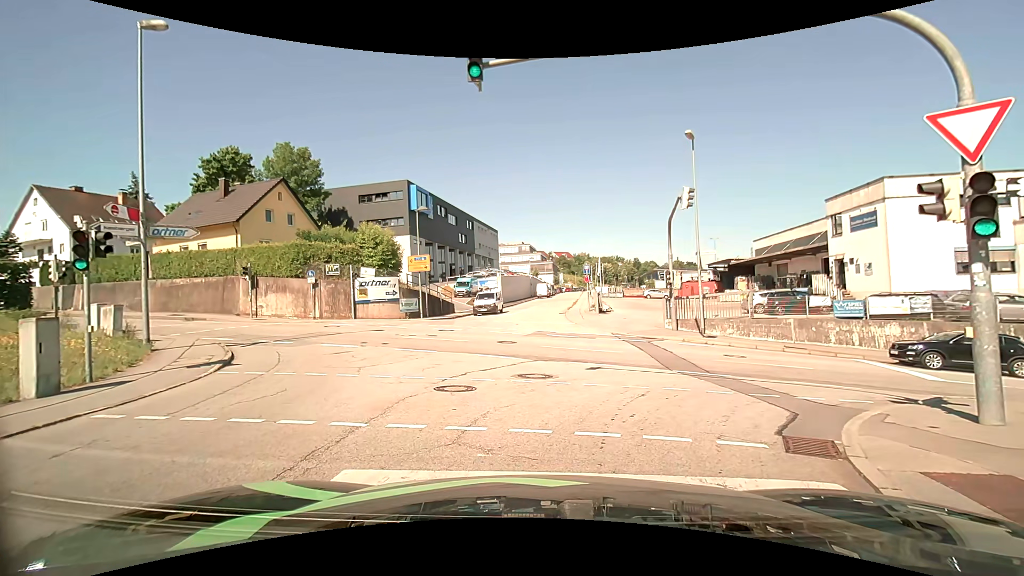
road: residential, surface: asphalt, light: Day
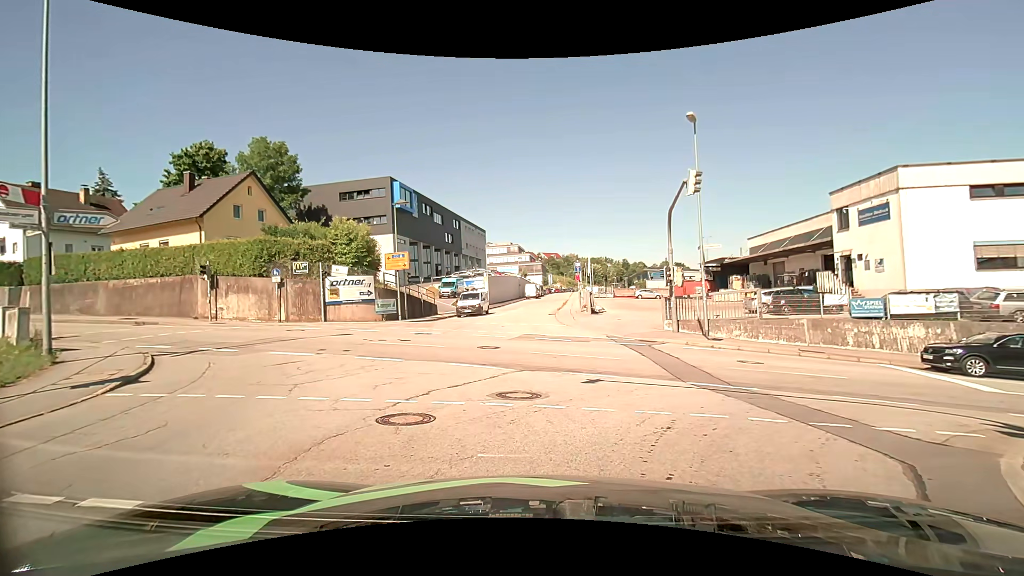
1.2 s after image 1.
(0.0, +2.7) m; -1°
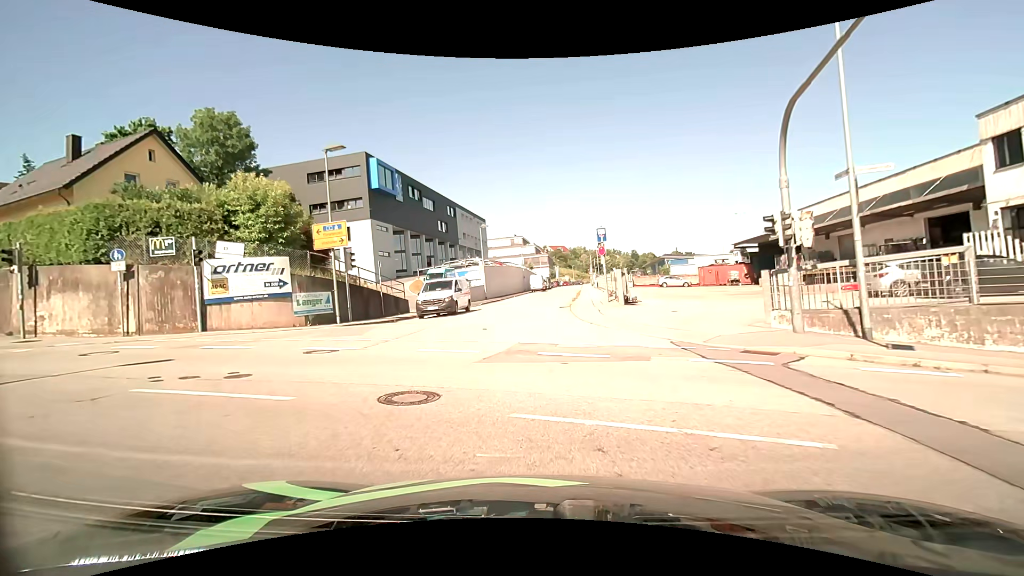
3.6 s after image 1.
(+0.3, +11.2) m; 0°
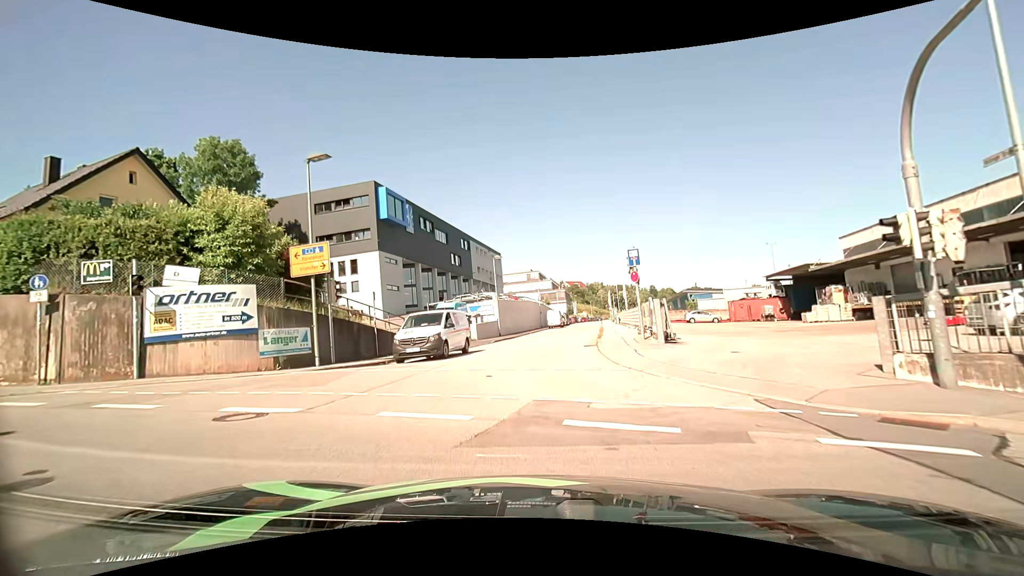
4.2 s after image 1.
(0.0, +3.9) m; 0°
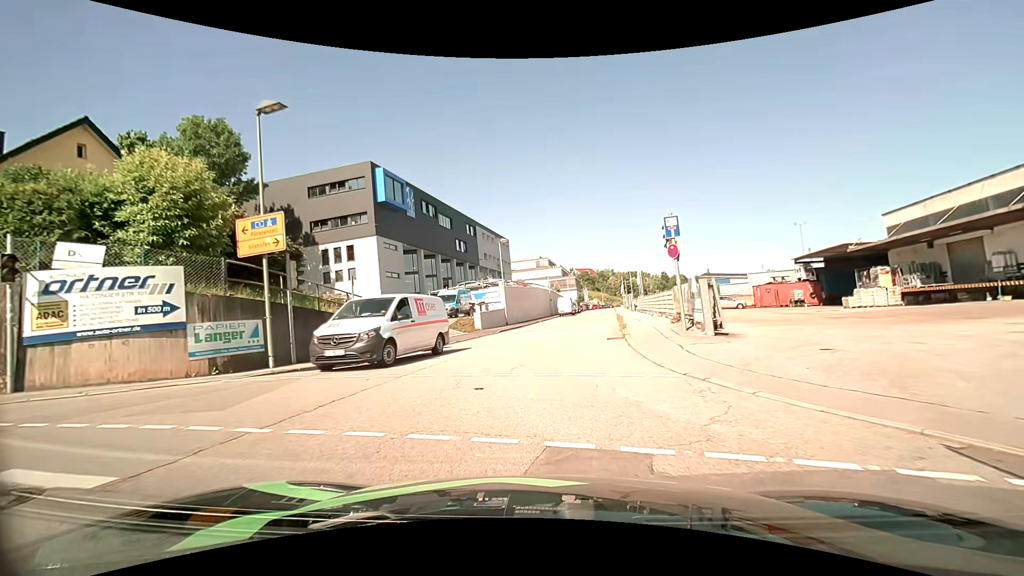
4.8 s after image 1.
(-0.1, +3.9) m; -3°
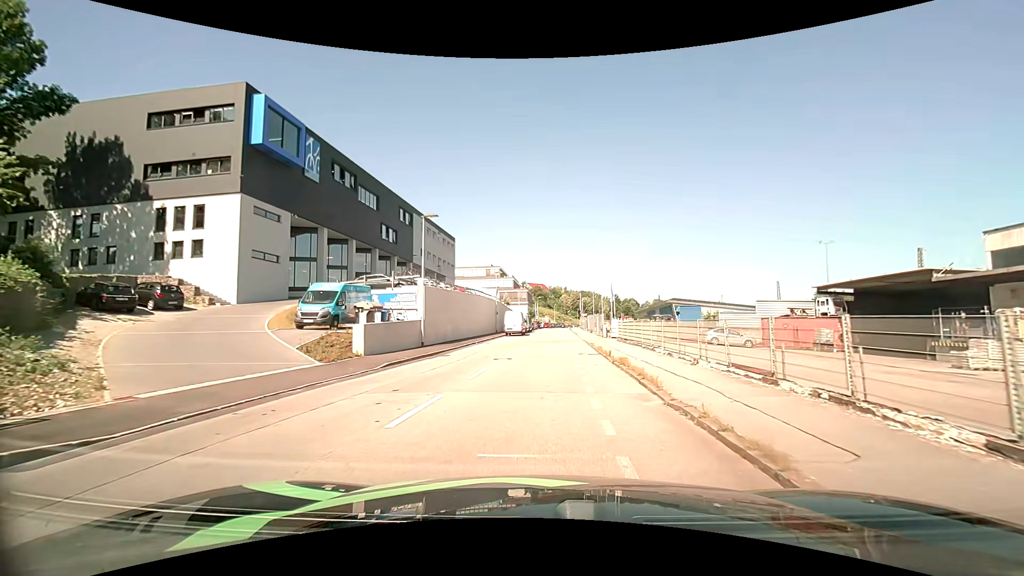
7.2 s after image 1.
(+0.8, +16.6) m; +7°
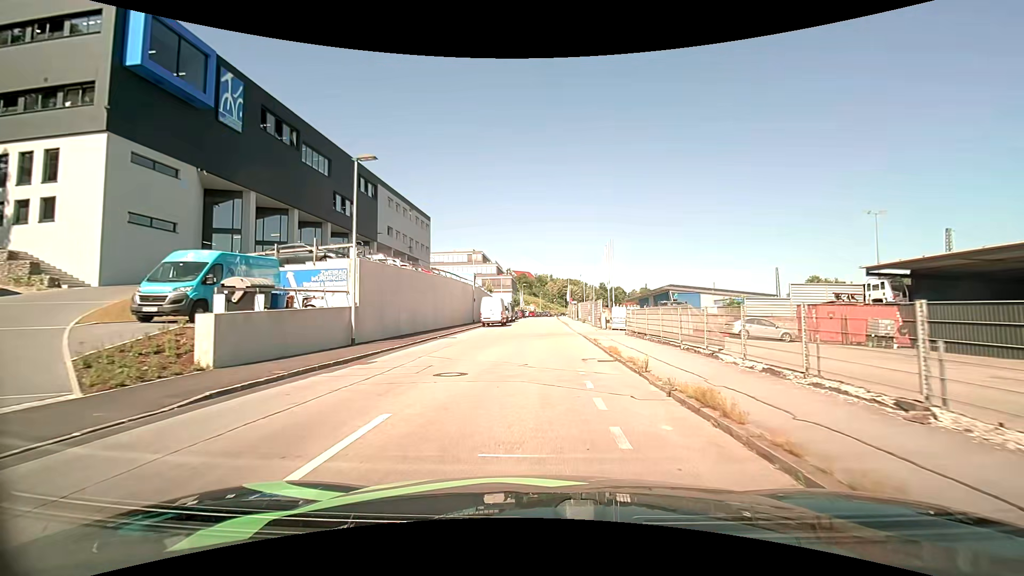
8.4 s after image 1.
(+0.2, +9.2) m; +2°
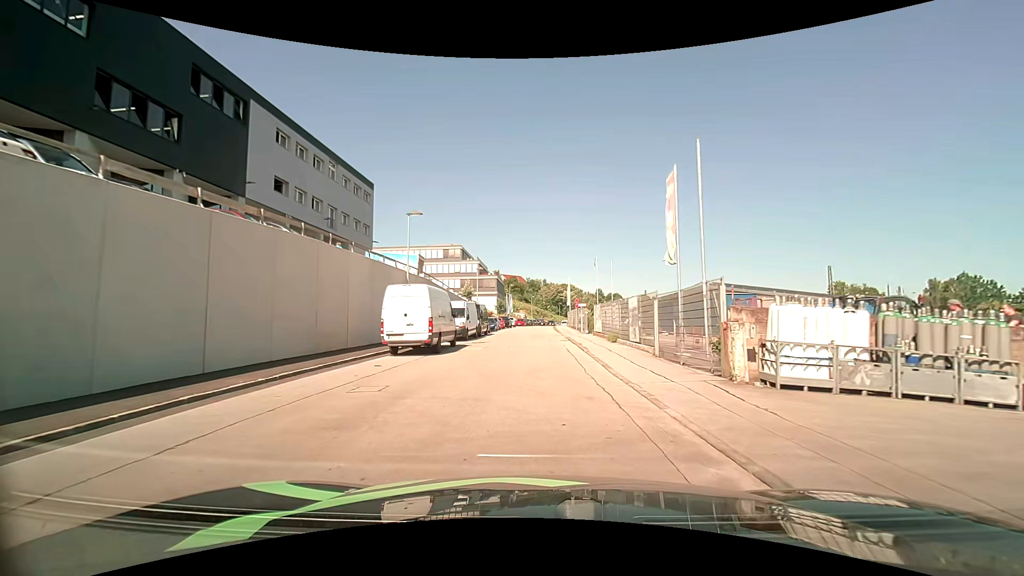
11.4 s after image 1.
(+0.3, +25.9) m; 0°
(0, +10) (0, +20) (0, +30) (0, +40) (0, +50) (0, +60) (0, +70) (+1, +80) (+1, +90) (+2, +100) m
